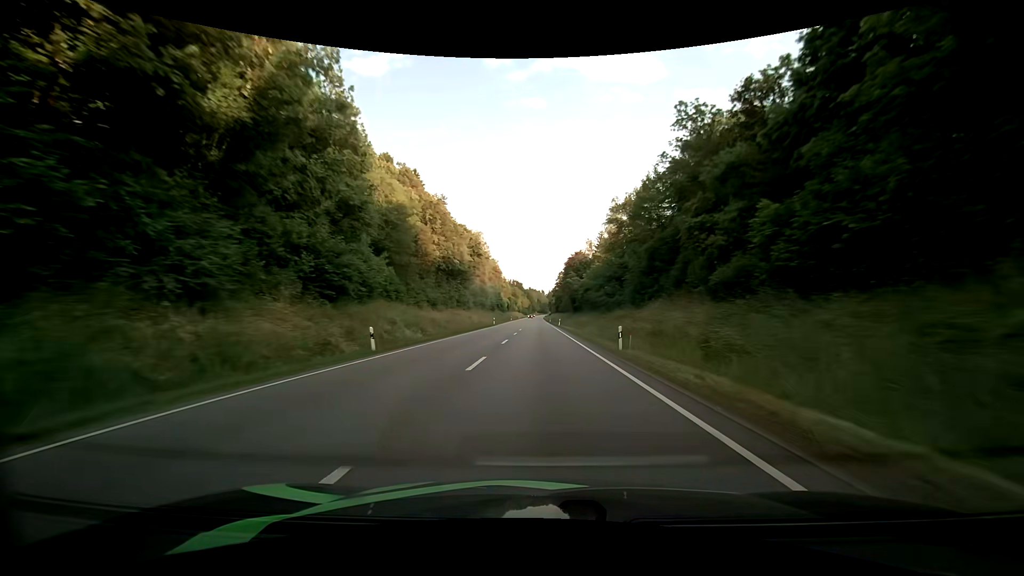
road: primary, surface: asphalt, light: Day
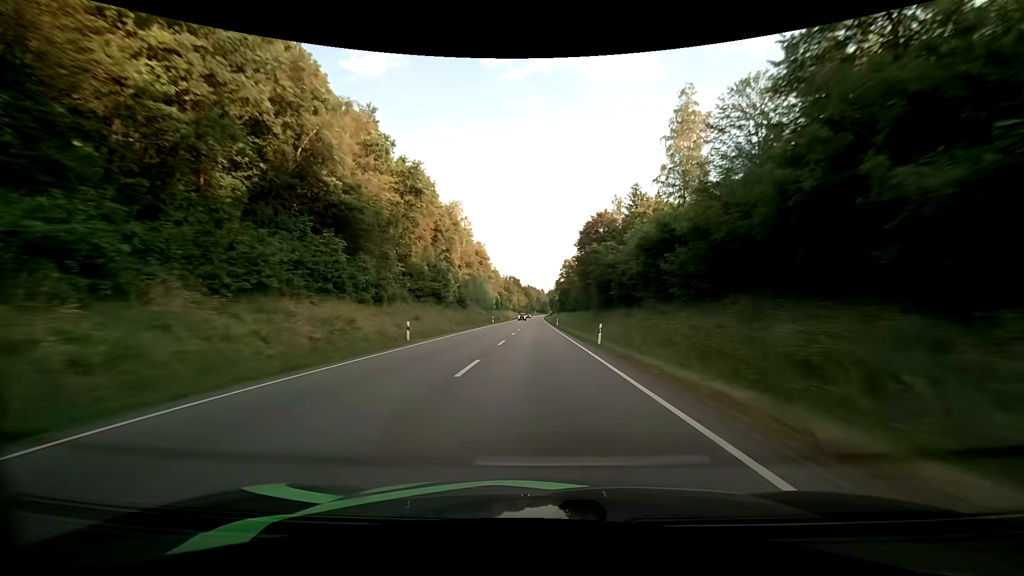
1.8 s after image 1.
(0.0, +49.2) m; 0°
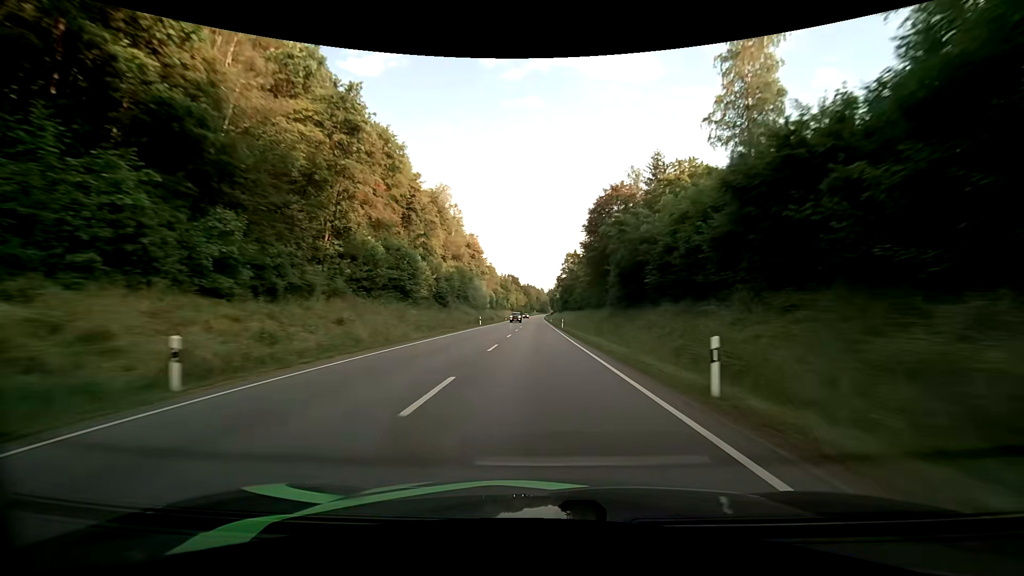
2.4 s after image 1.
(0.0, +16.4) m; 0°
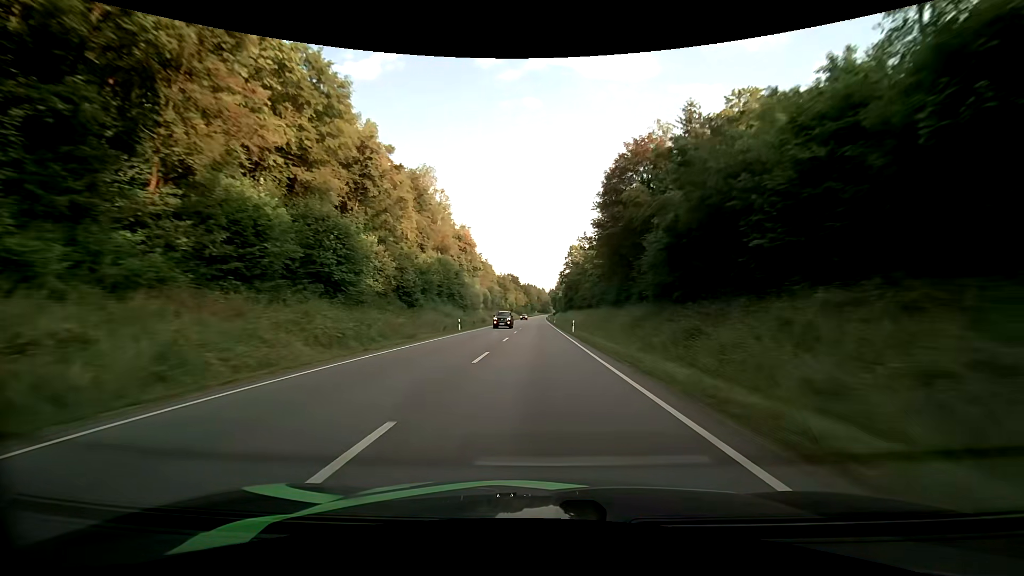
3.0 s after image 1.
(0.0, +16.4) m; 0°
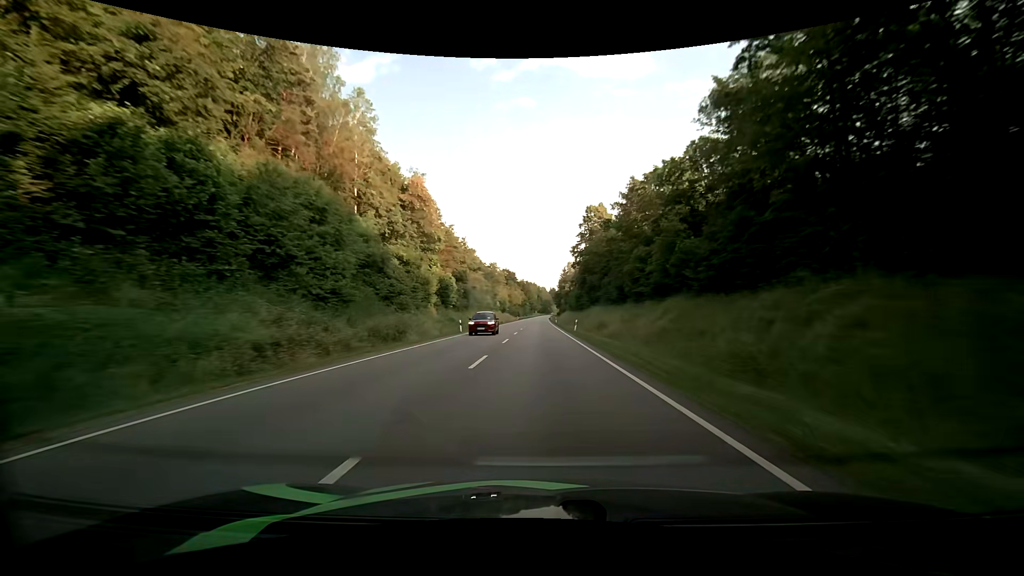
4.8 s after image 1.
(-0.3, +49.5) m; 0°
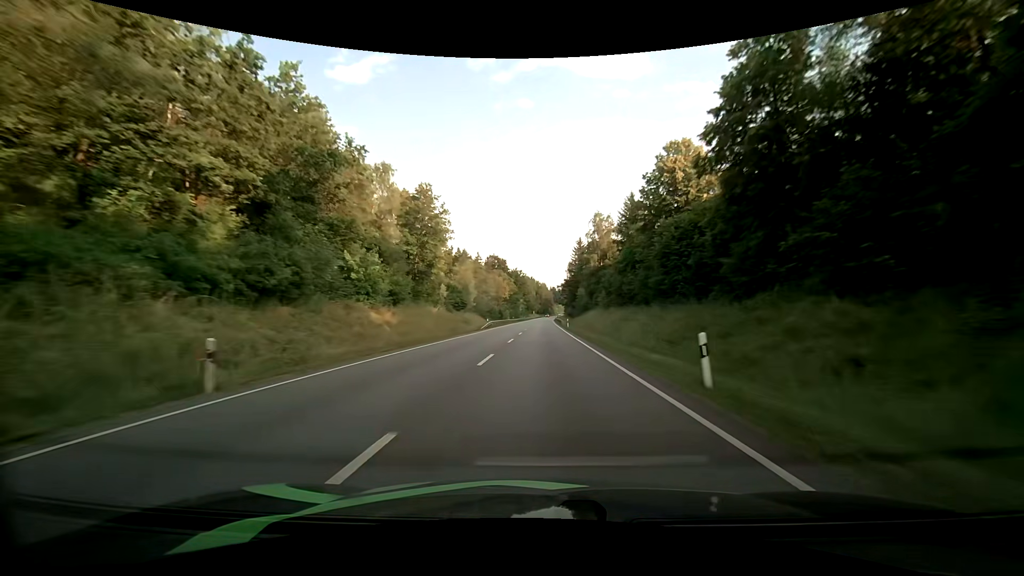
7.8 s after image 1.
(-0.4, +82.9) m; 0°
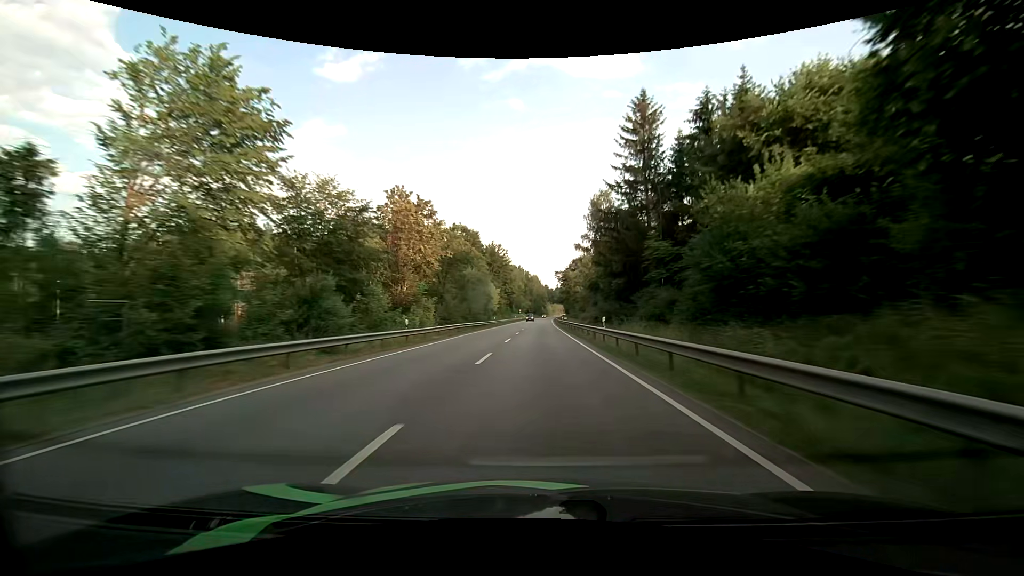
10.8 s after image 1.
(+0.7, +83.4) m; +1°
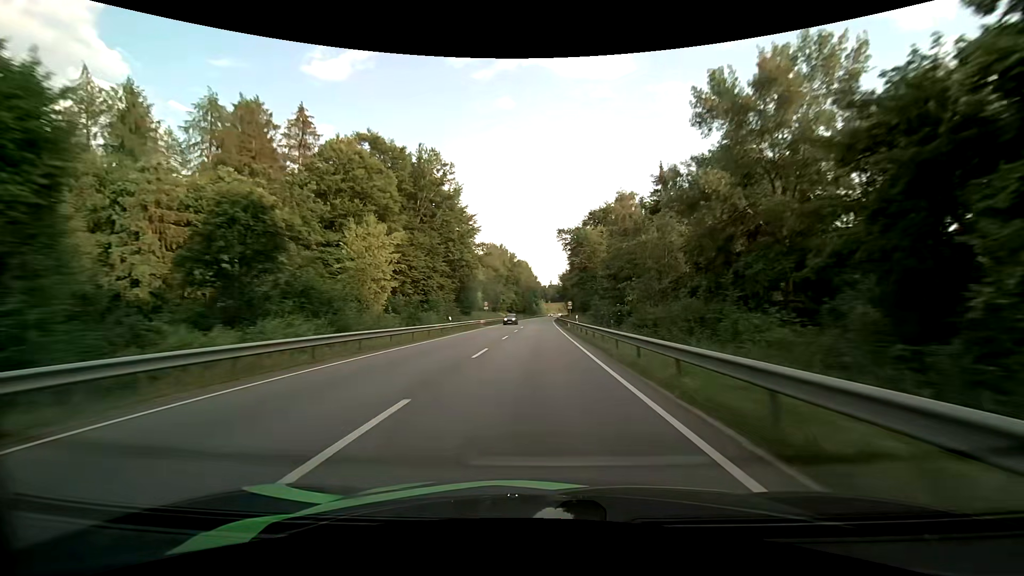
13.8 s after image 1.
(+0.6, +82.0) m; +1°
(0, +10) (0, +20) (0, +30) (0, +40) (0, +50) (0, +60) (+1, +70) (+1, +80) (+1, +90) (+1, +100) m
